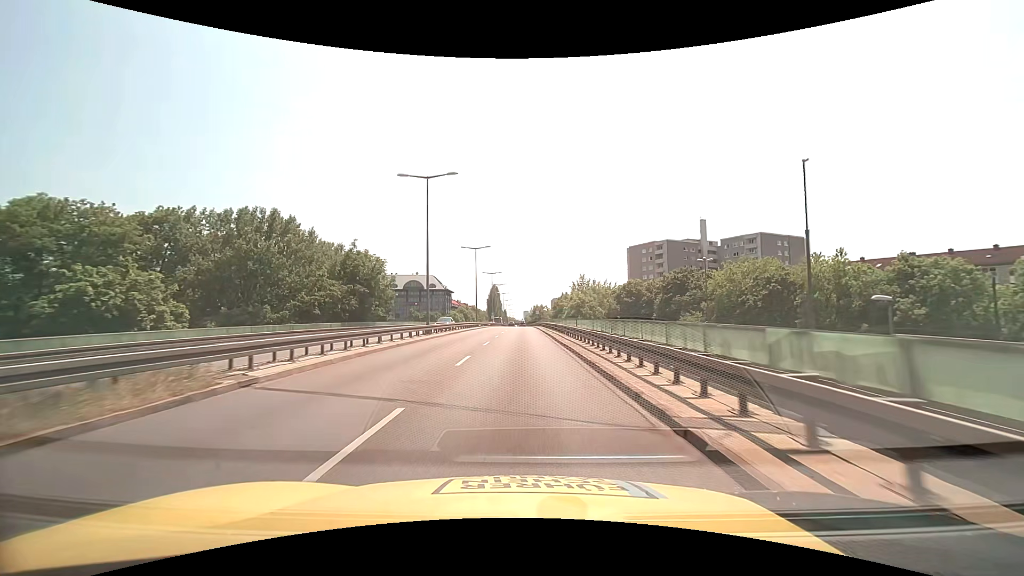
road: trunk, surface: asphalt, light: Day
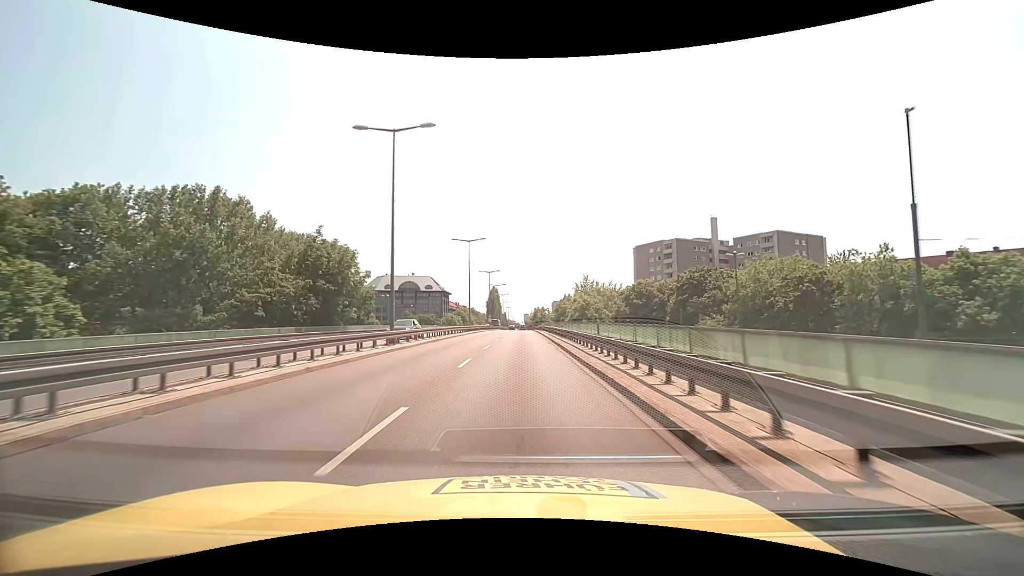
(0.0, +8.8) m; 0°
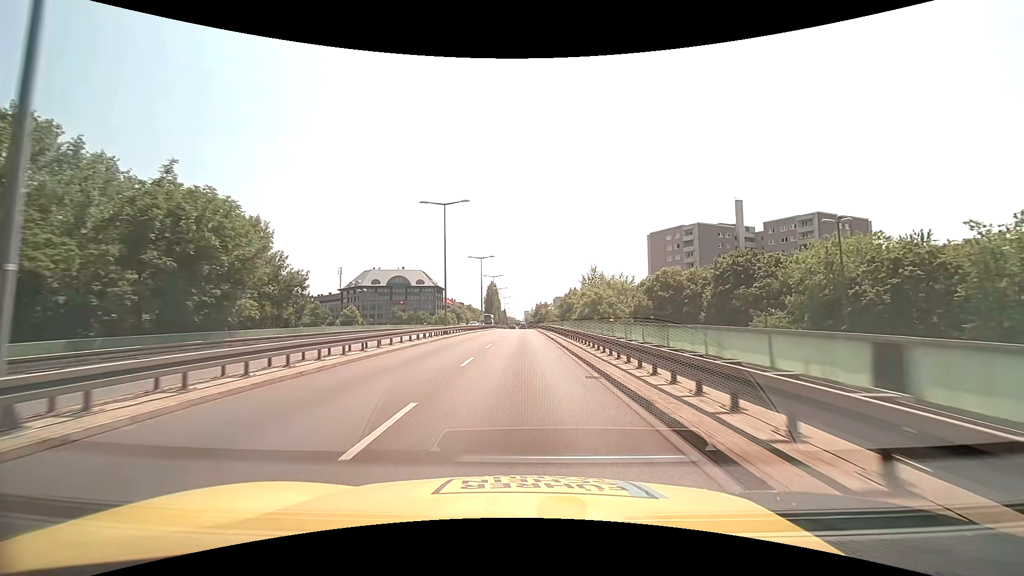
(0.0, +17.6) m; 0°
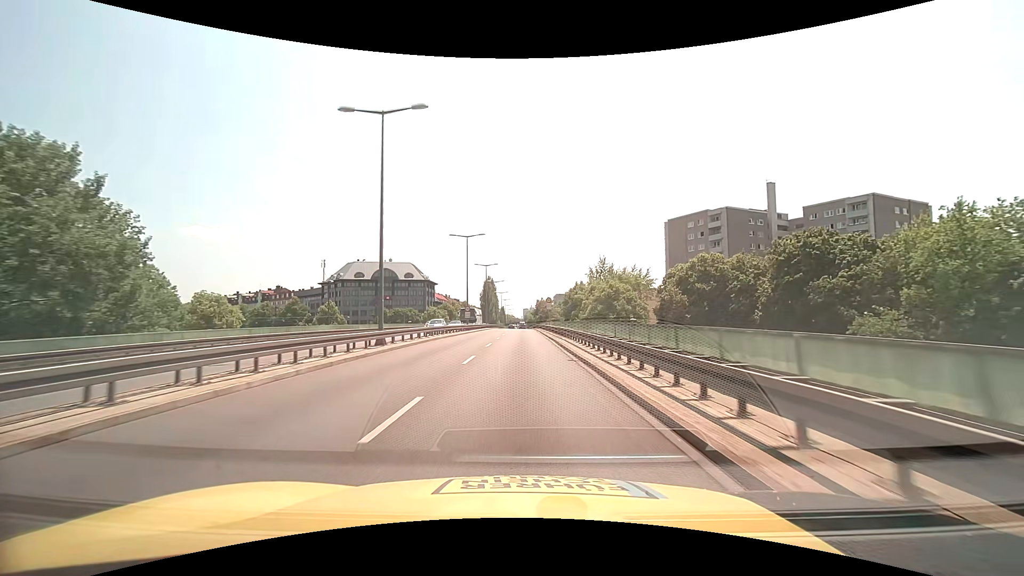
(0.0, +17.6) m; 0°
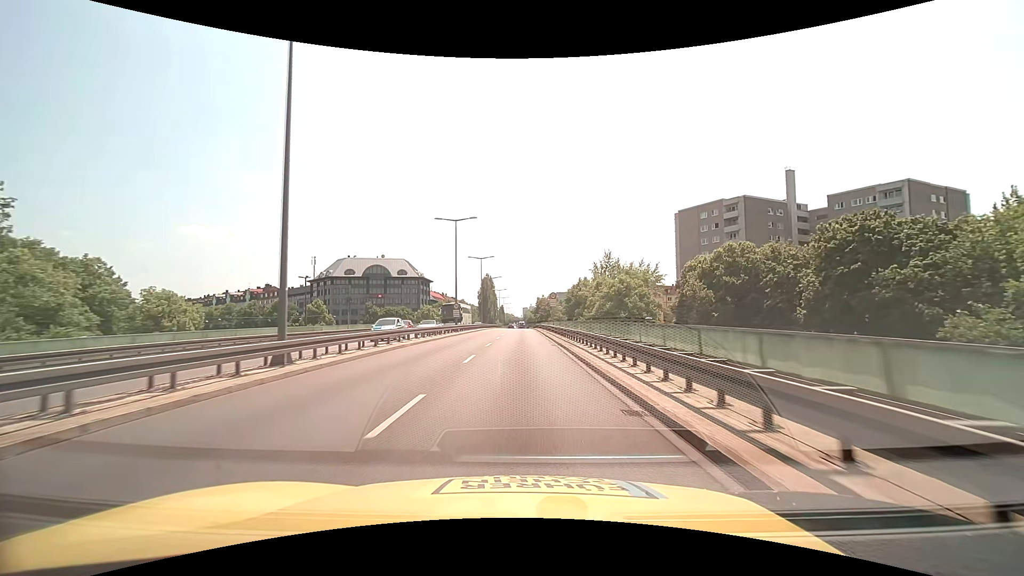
(0.0, +8.7) m; 0°
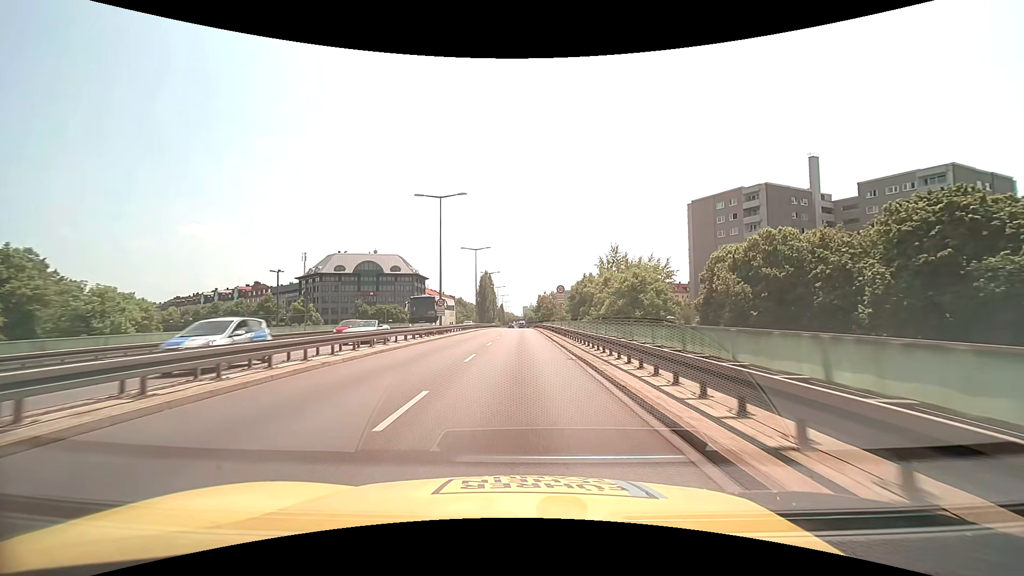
(0.0, +8.7) m; 0°
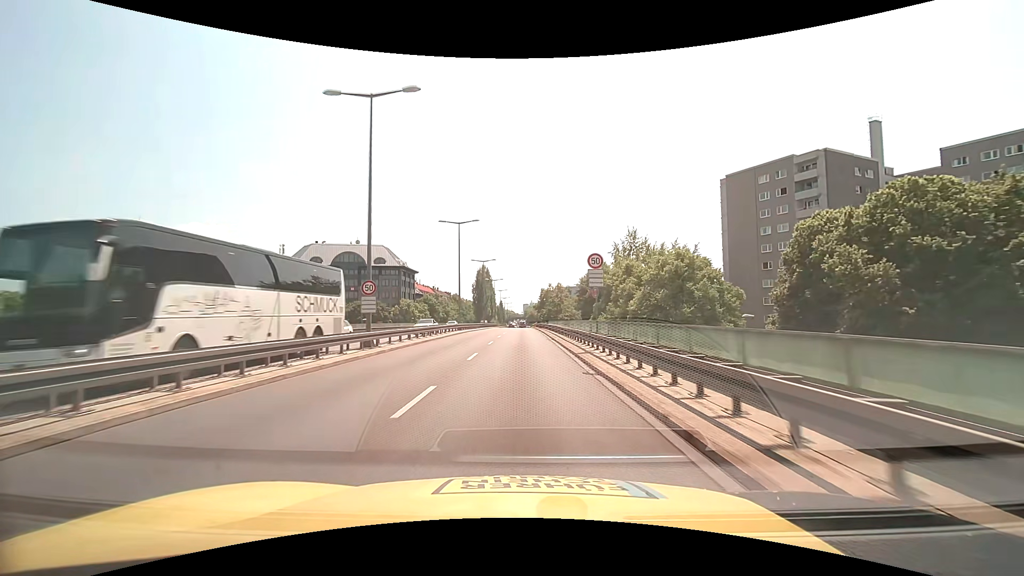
(0.0, +17.3) m; 0°
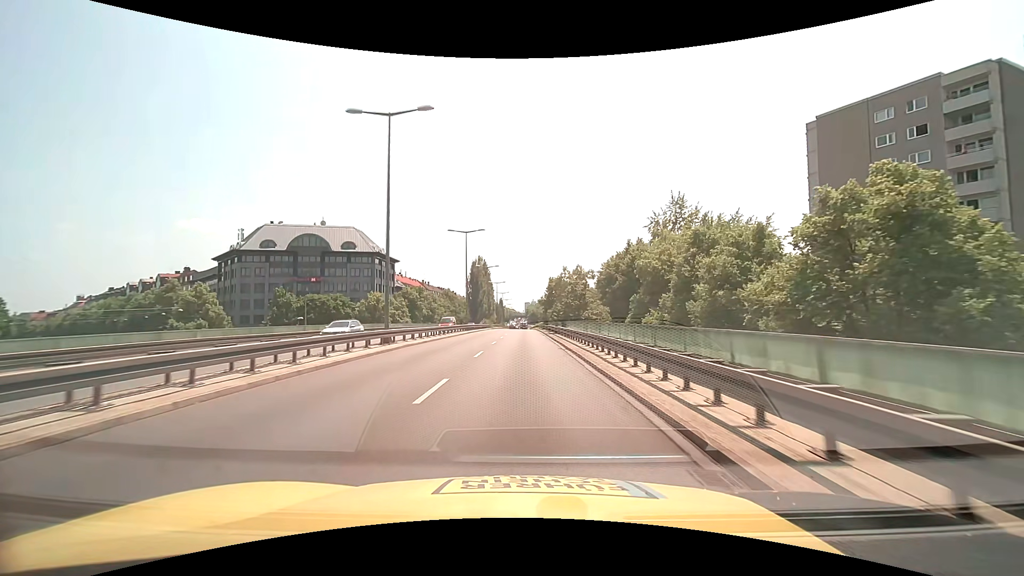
(-0.1, +25.9) m; 0°
(0, +10) (0, +20) (0, +30) (0, +40) (0, +50) (0, +60) (0, +70) (0, +80) (0, +90) (0, +100) m
